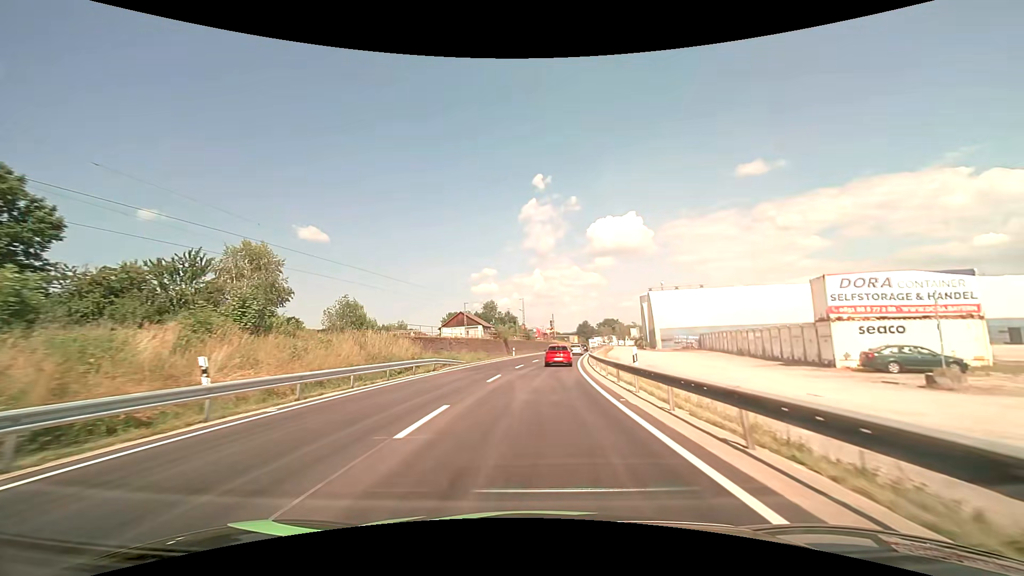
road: primary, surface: asphalt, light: Day
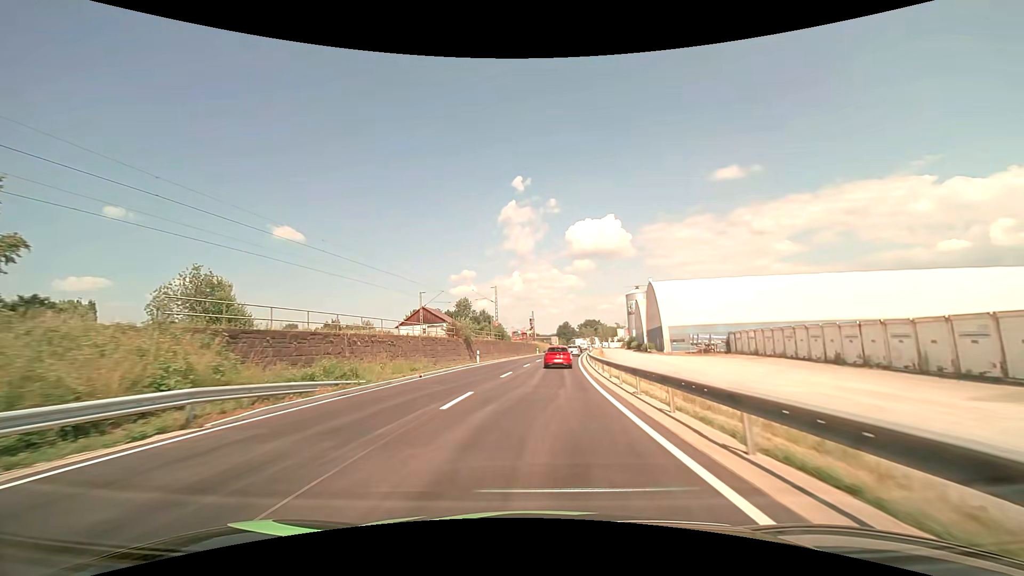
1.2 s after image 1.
(+0.4, +20.4) m; +2°
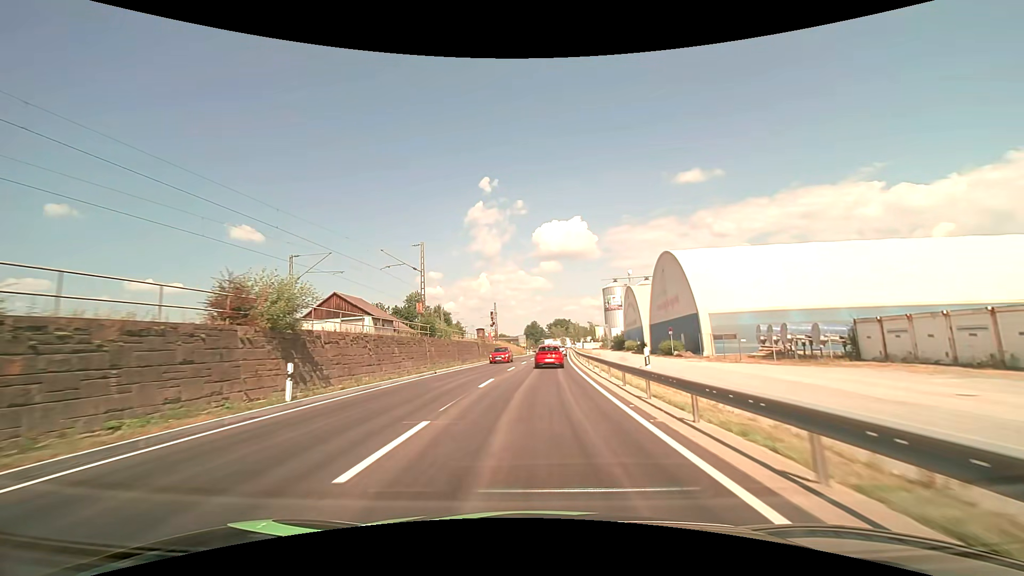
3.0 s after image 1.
(+1.1, +29.8) m; +4°
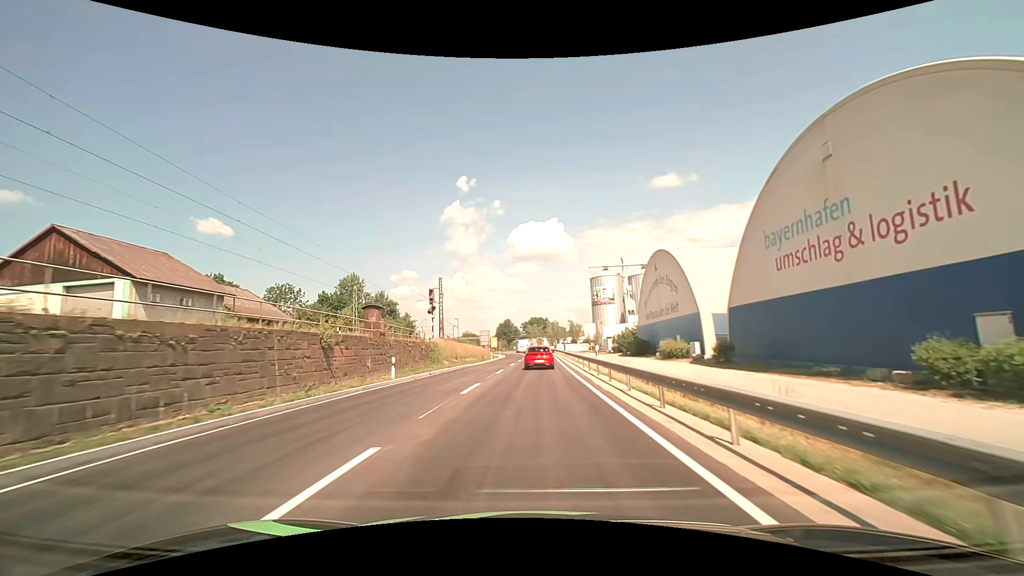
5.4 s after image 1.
(+1.1, +38.4) m; +3°
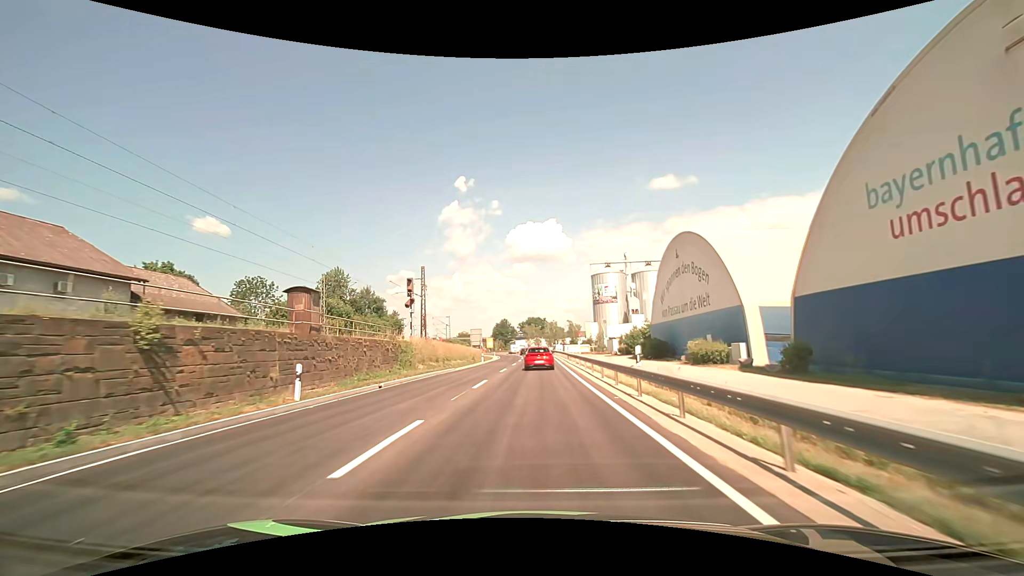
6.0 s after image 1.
(0.0, +9.5) m; 0°
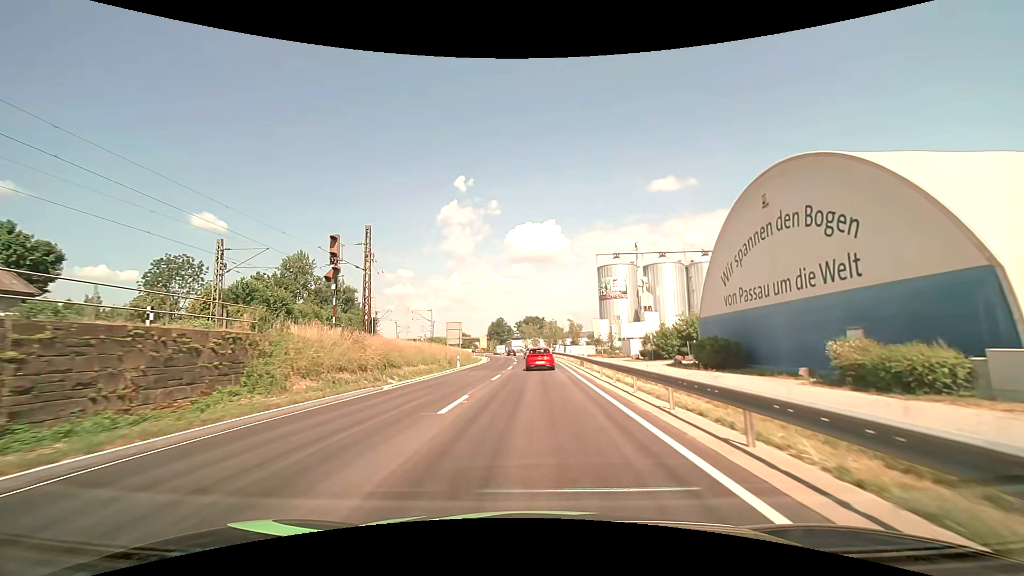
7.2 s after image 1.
(+0.1, +18.8) m; 0°
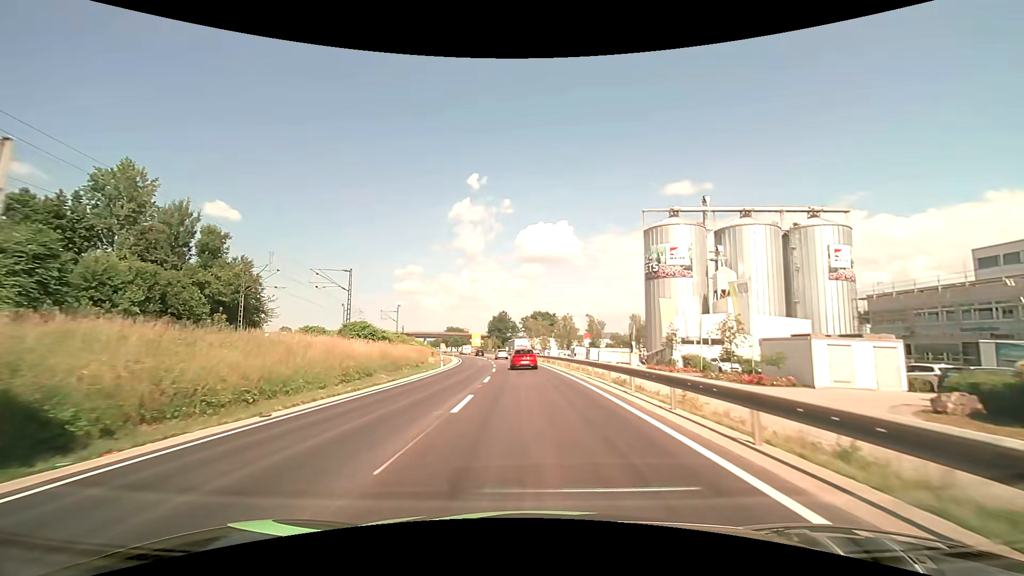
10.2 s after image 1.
(0.0, +48.0) m; -1°
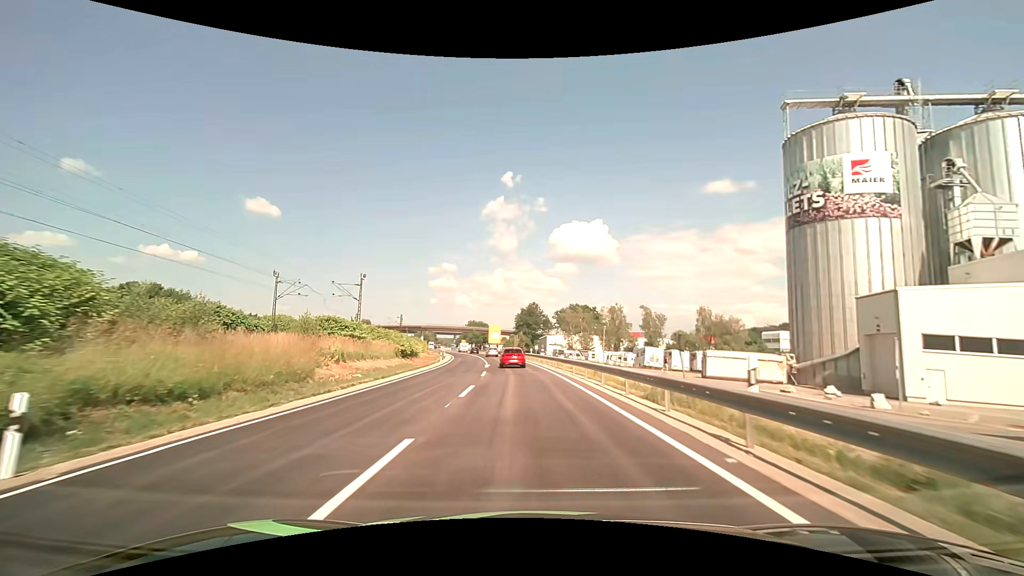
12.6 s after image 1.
(-1.1, +40.2) m; -4°
(0, +10) (0, +20) (-1, +30) (-2, +40) (-2, +50) (-4, +60) (-5, +70) (-6, +80) (-8, +90) (-10, +99) m
